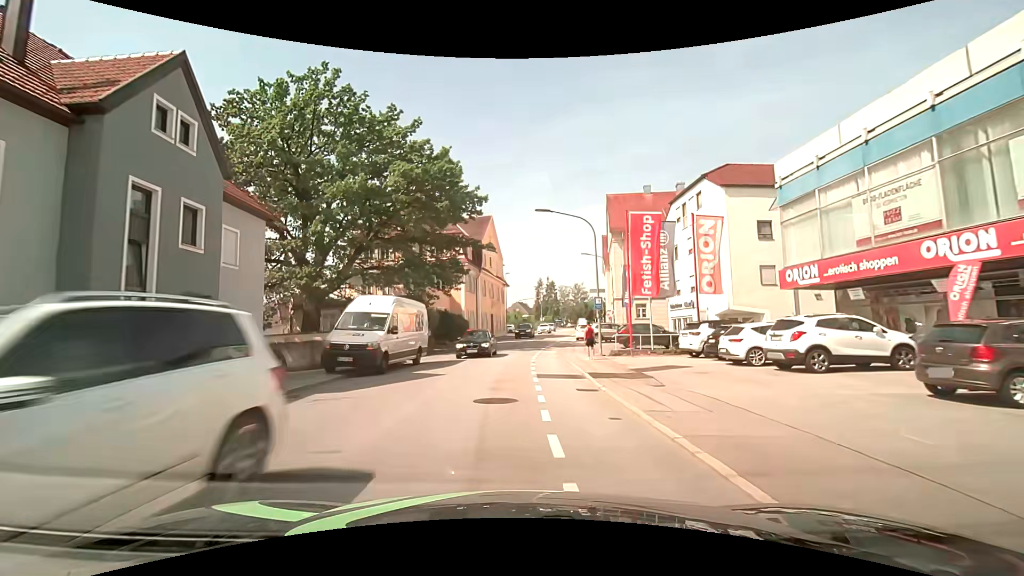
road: tertiary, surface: asphalt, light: Day
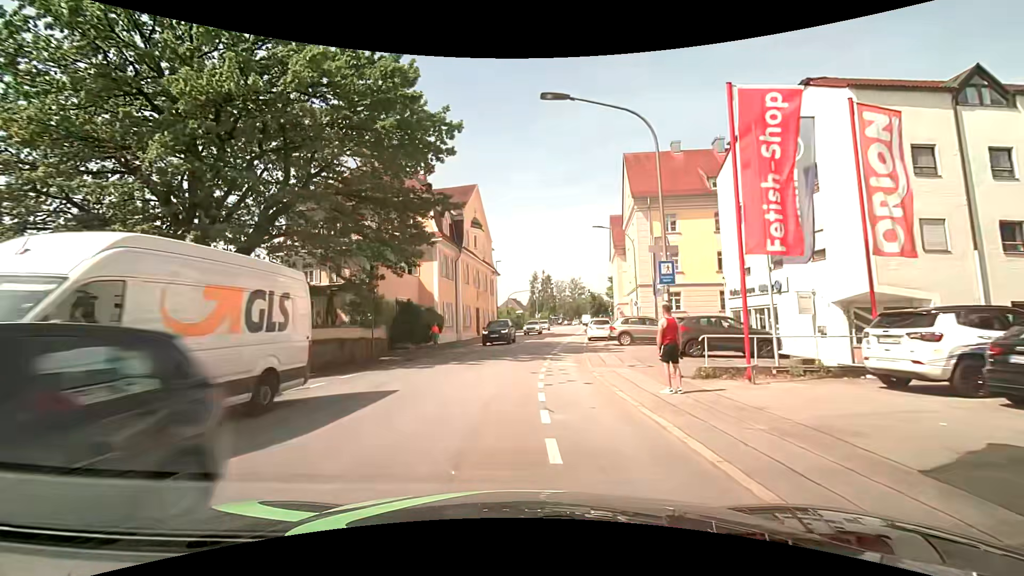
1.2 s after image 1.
(+0.2, +12.6) m; +2°
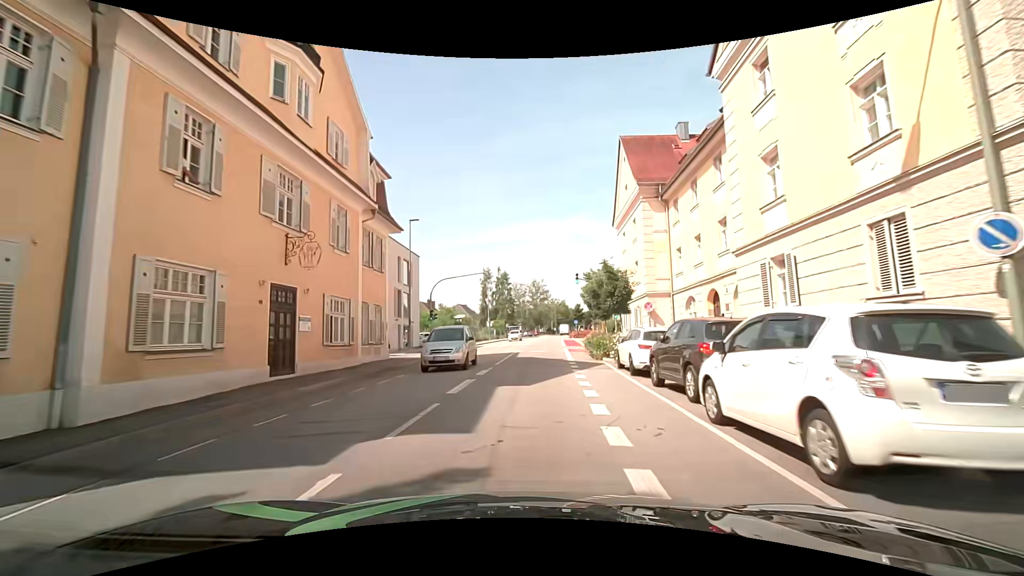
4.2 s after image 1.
(+1.7, +32.2) m; +5°
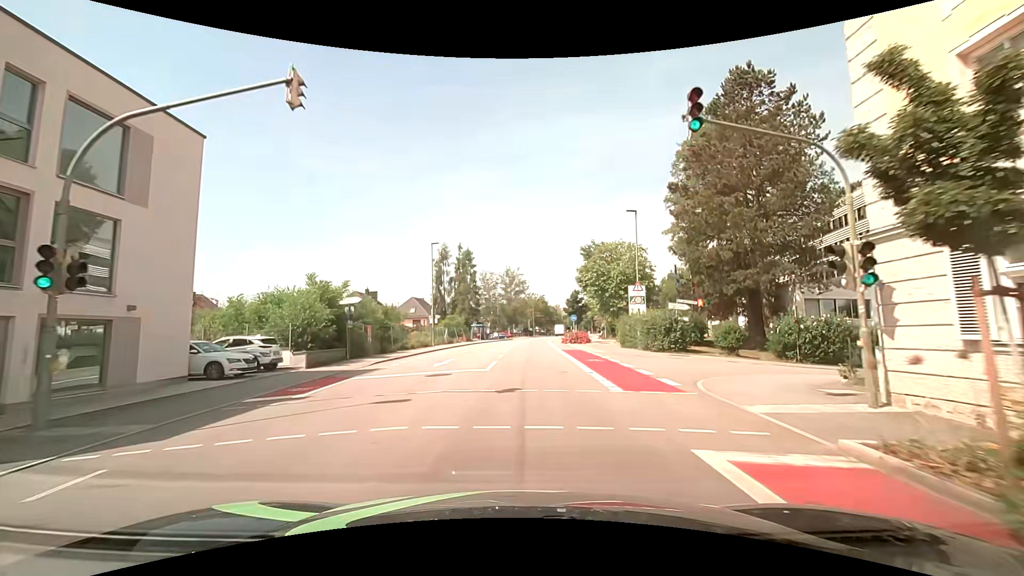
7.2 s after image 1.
(+0.7, +31.1) m; +2°
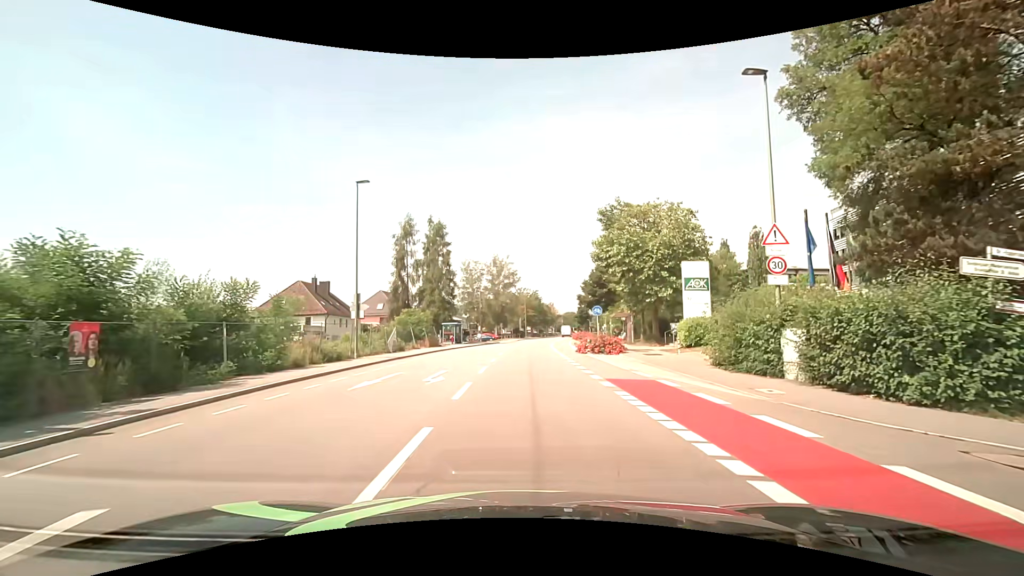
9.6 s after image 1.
(+0.3, +20.5) m; +1°
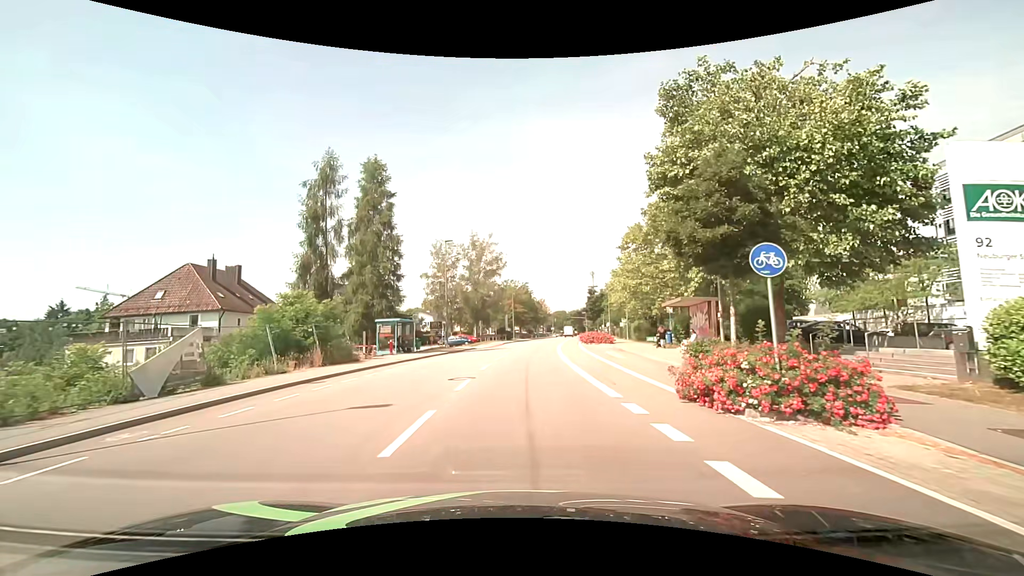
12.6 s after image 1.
(+0.4, +22.3) m; +2°
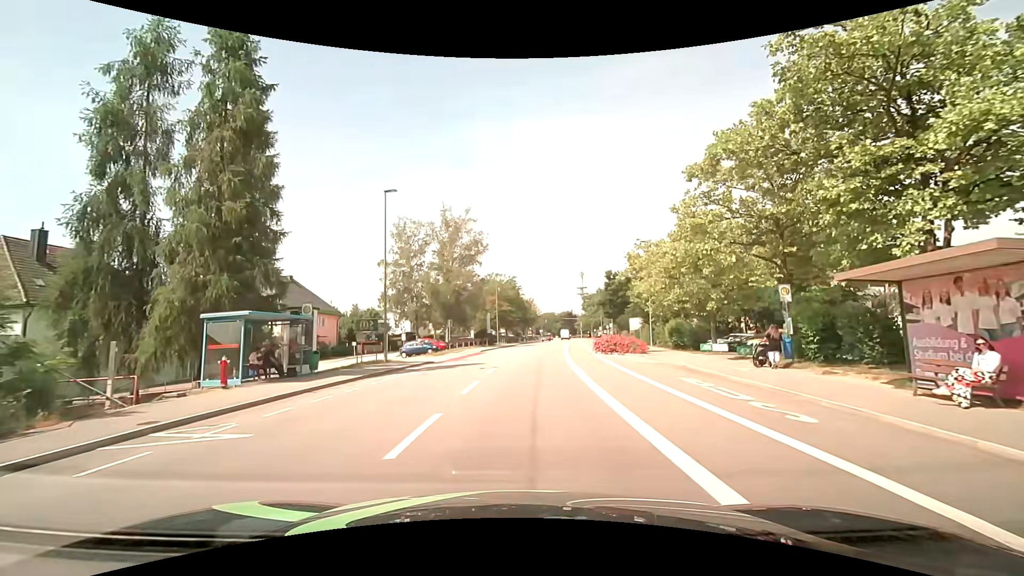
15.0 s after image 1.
(+0.3, +17.7) m; +2°
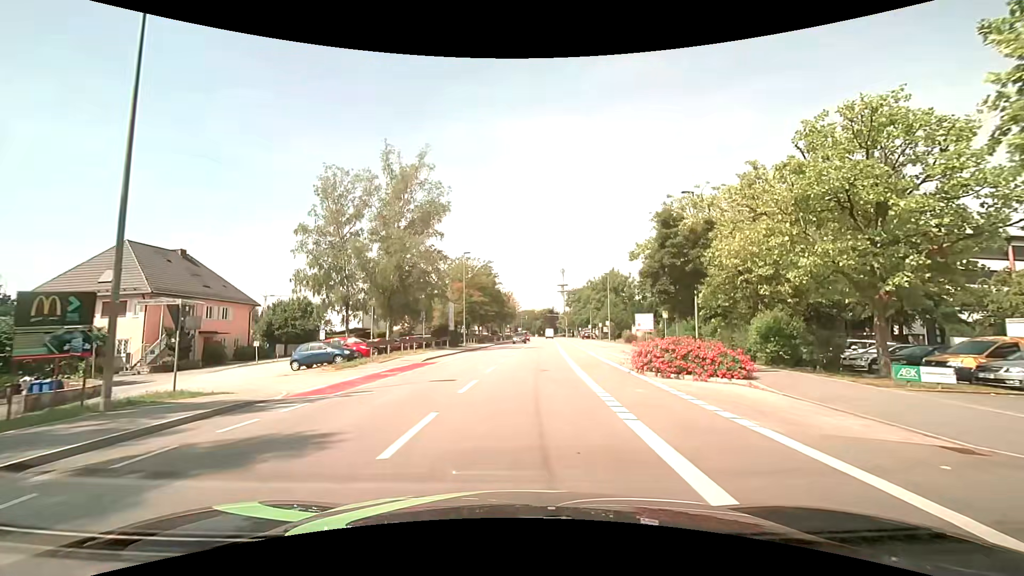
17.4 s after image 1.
(+0.4, +18.0) m; +2°
(0, +10) (0, +20) (+1, +30) (+2, +40) (+2, +50) (+3, +60) (+3, +70) (+4, +80) (+5, +90) (+5, +100) m
